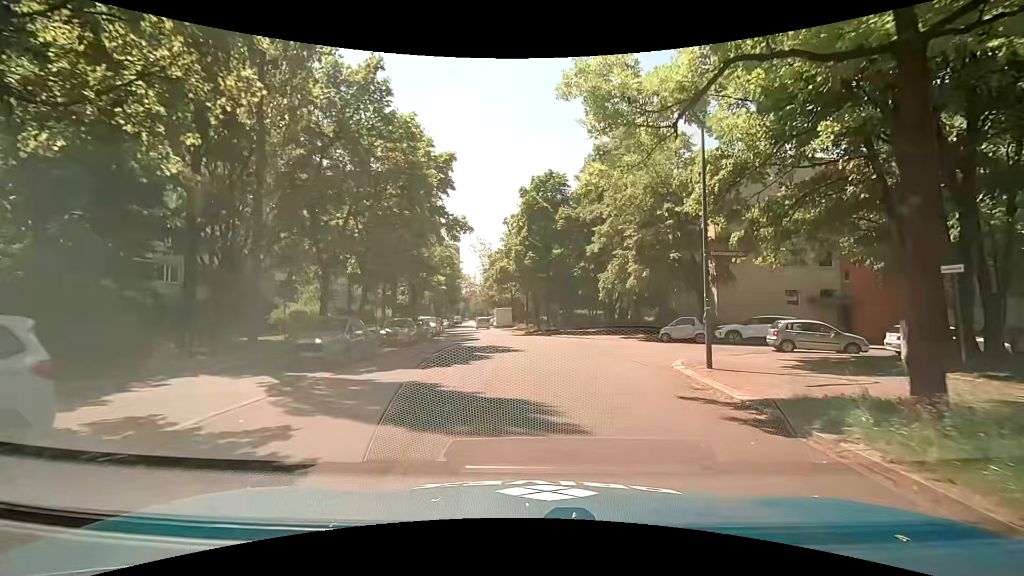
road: residential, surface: asphalt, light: Day
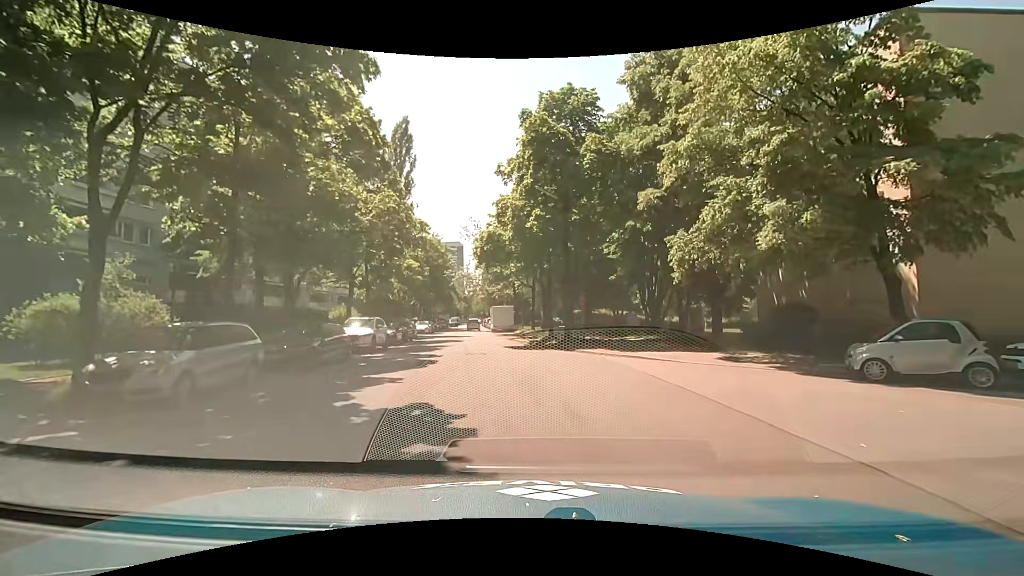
(0.0, +17.3) m; 0°
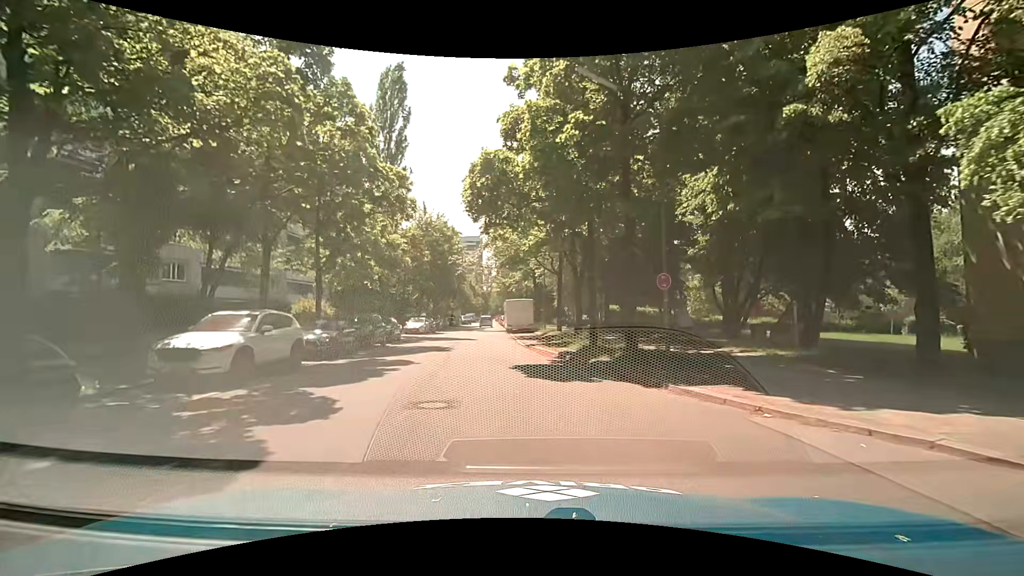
(-0.3, +11.9) m; -3°
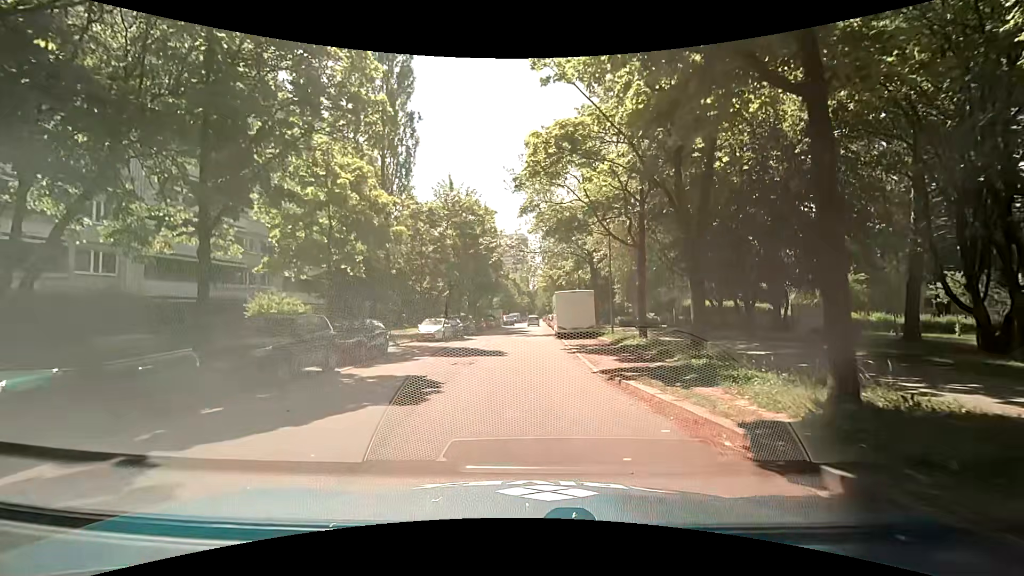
(-0.5, +12.5) m; -5°
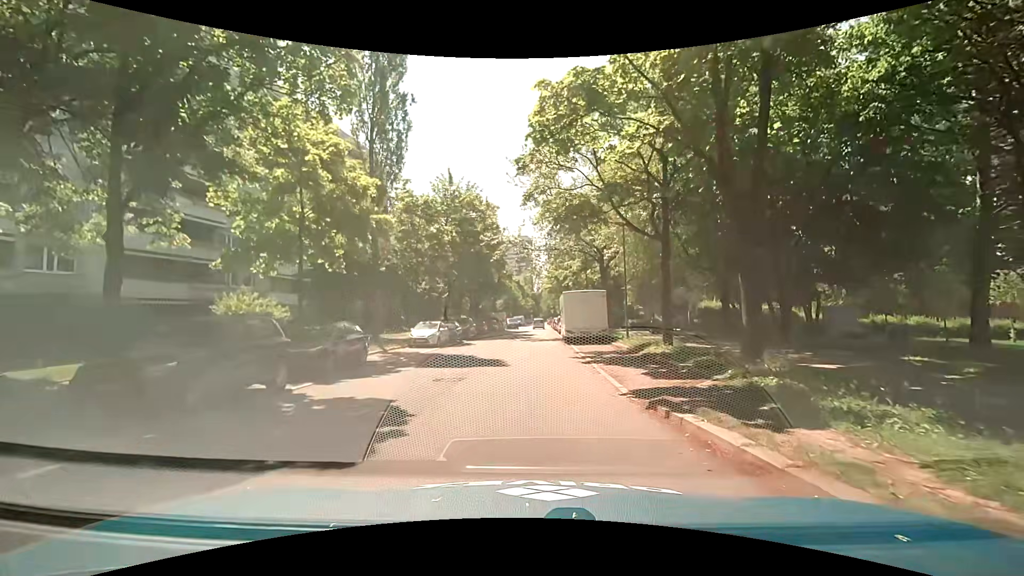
(0.0, +3.2) m; -1°
(0, +10) (0, +20) (0, +30) (0, +40) (+1, +50) (+1, +60) (+2, +70) (+2, +80) (+2, +90) (+2, +100) m
